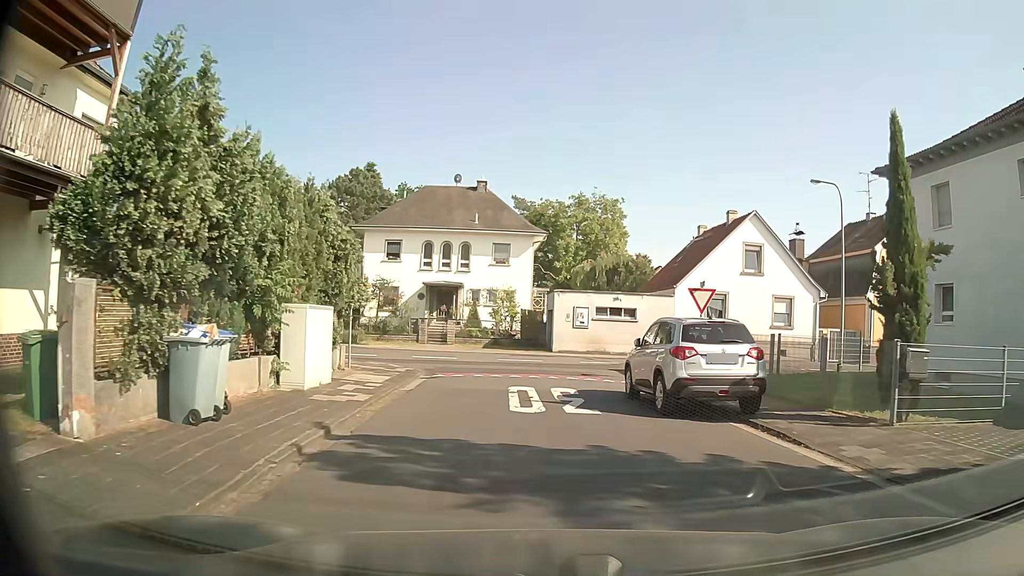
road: residential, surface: asphalt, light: Day
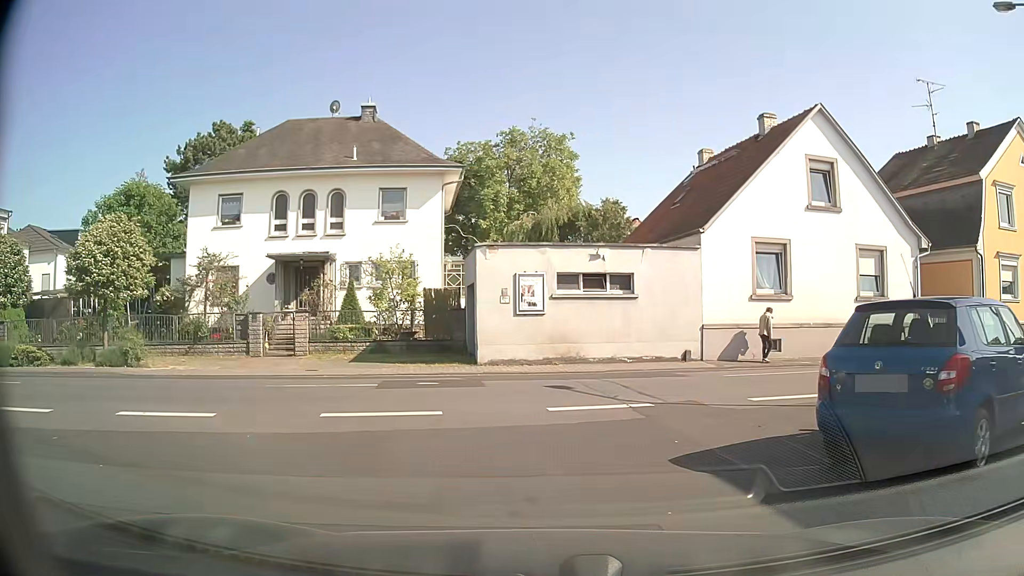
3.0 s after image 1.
(+0.3, +16.2) m; +5°
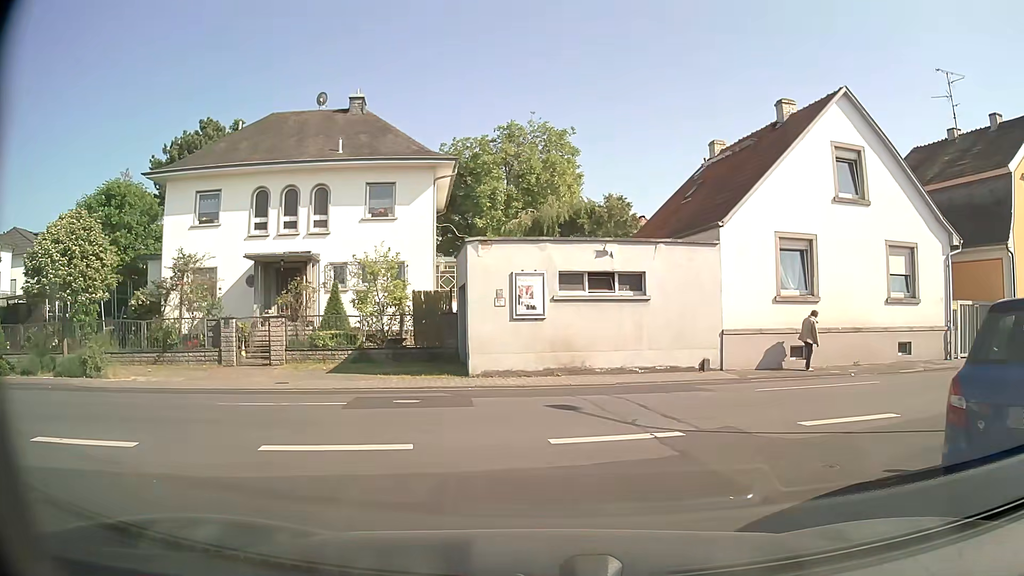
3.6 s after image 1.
(0.0, +2.0) m; 0°
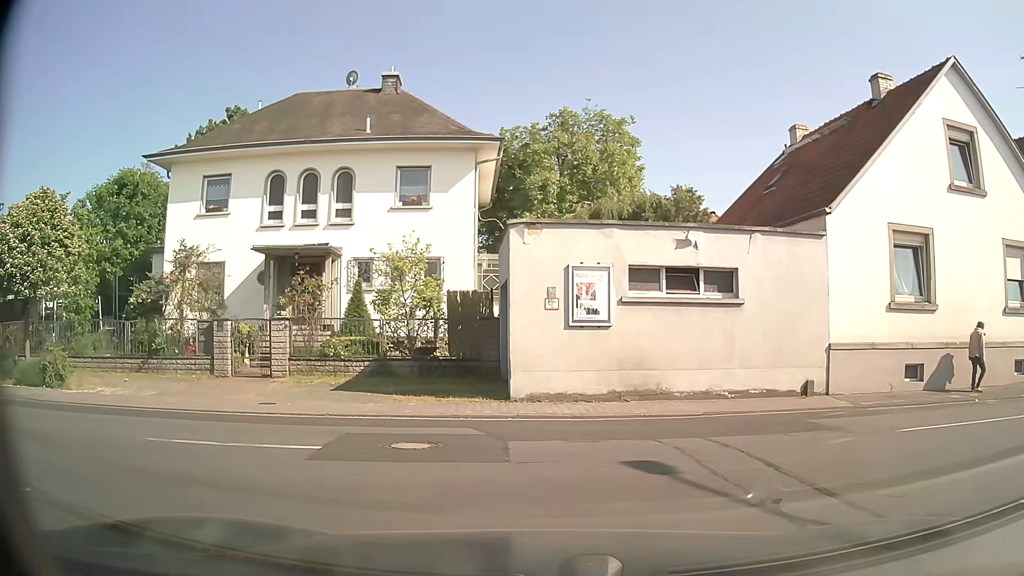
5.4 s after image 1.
(-0.1, +3.4) m; -3°
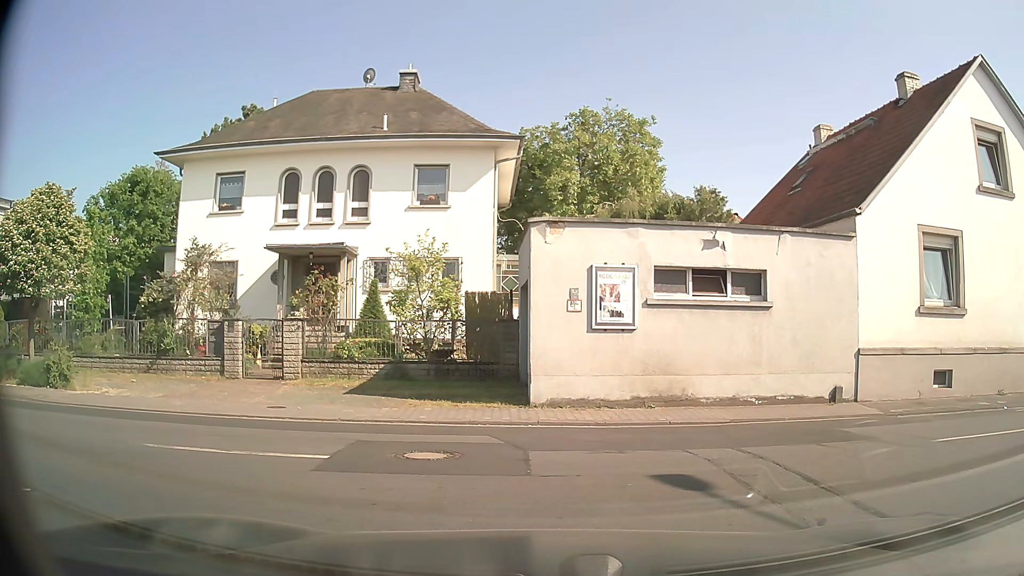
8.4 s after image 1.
(0.0, +0.5) m; 0°
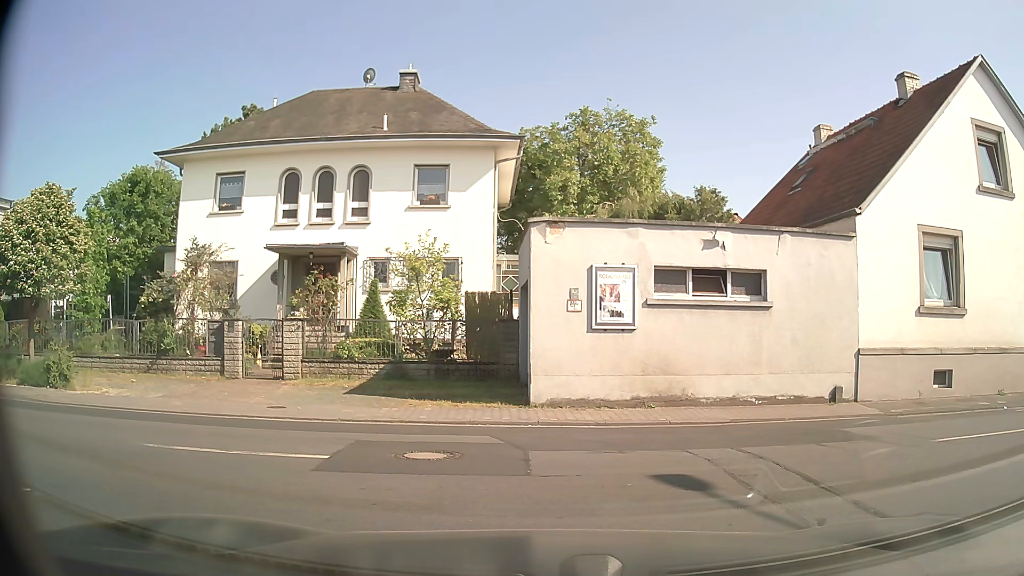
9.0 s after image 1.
(0.0, 0.0) m; 0°
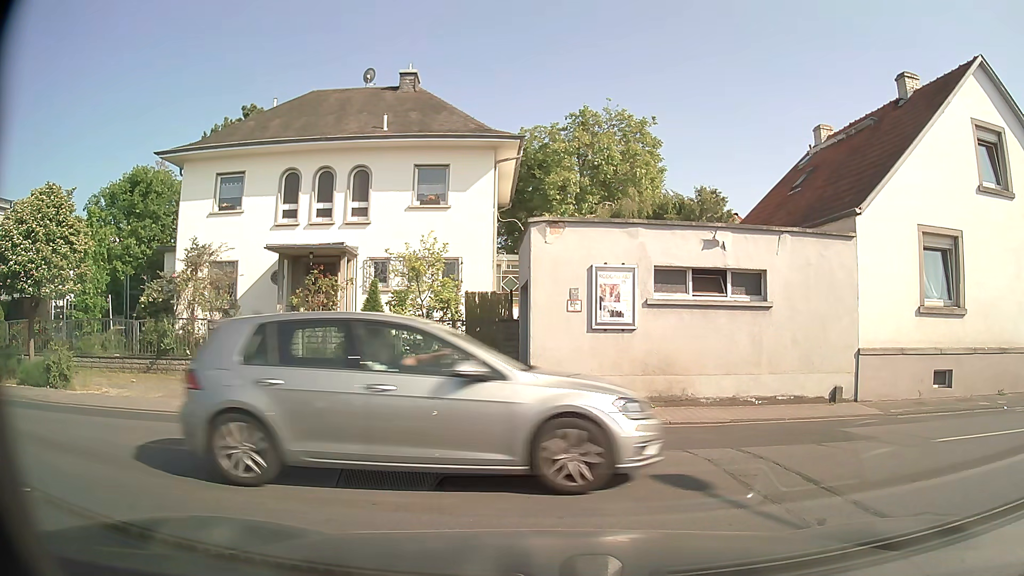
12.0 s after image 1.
(0.0, 0.0) m; 0°
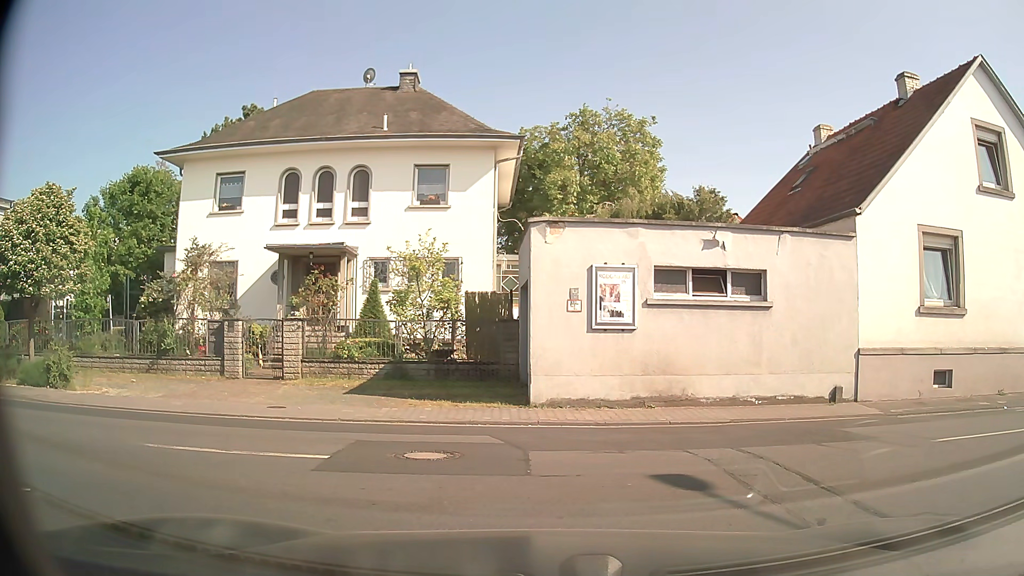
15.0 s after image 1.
(0.0, 0.0) m; 0°
(-5, +8) (-15, +8) (-25, +8) (-35, +7) (-45, +6) (-55, +5) (-65, +4) (-75, +3) (-85, +2) (-95, +1) m
